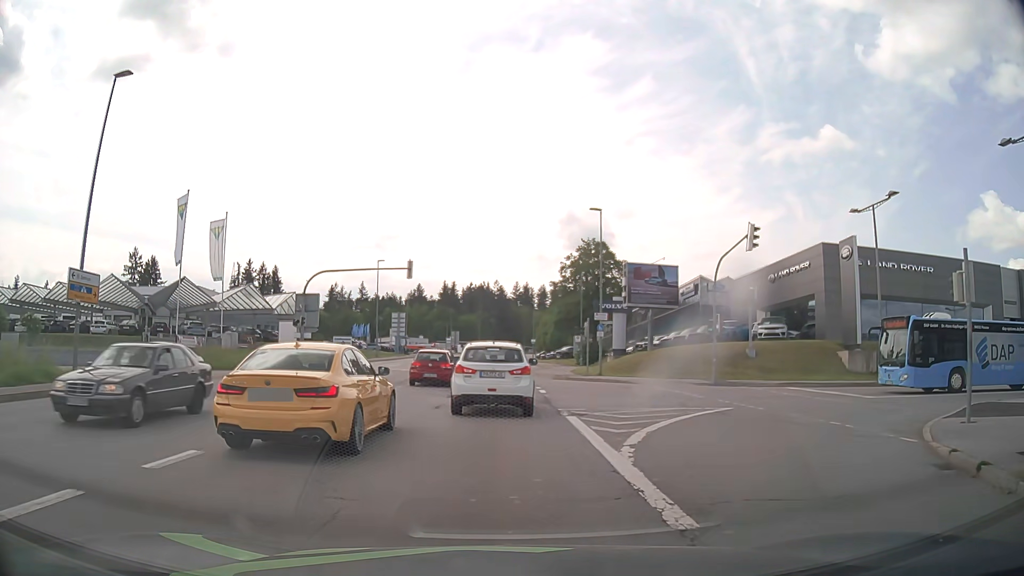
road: tertiary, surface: asphalt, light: Day
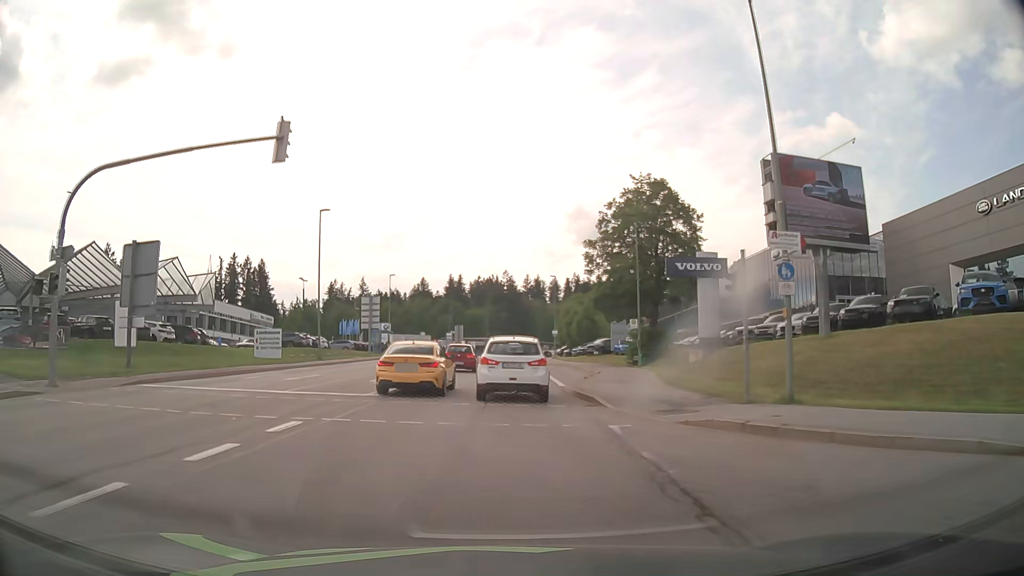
(-0.2, +26.9) m; 0°
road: secondary
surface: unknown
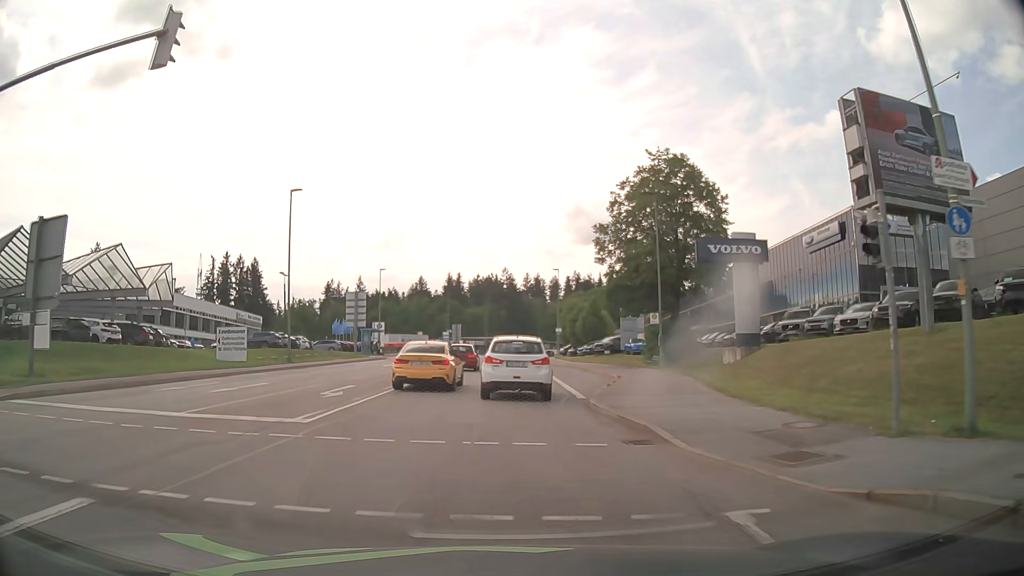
(0.0, +6.6) m; 0°
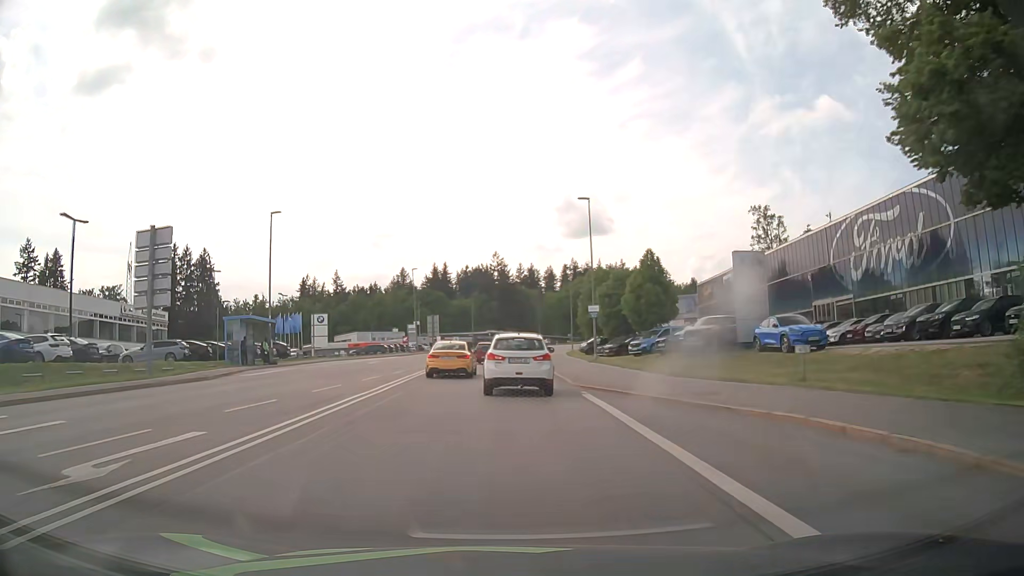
(0.0, +36.4) m; 0°
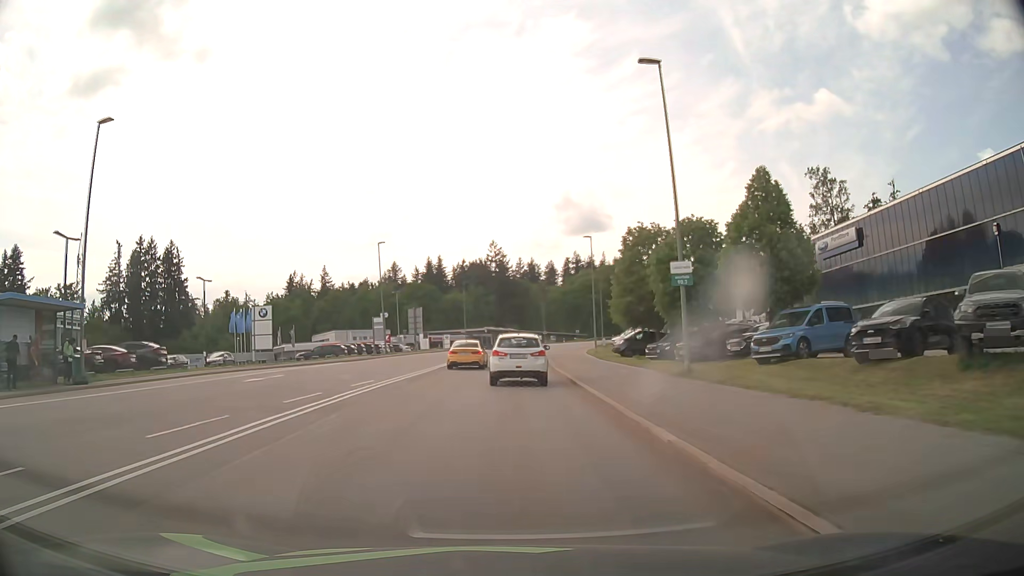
(0.0, +21.6) m; 0°
(0, +10) (0, +20) (0, +30) (0, +40) (+1, +50) (+2, +60) (+3, +70) (+4, +80) (+6, +90) (+8, +99) m
